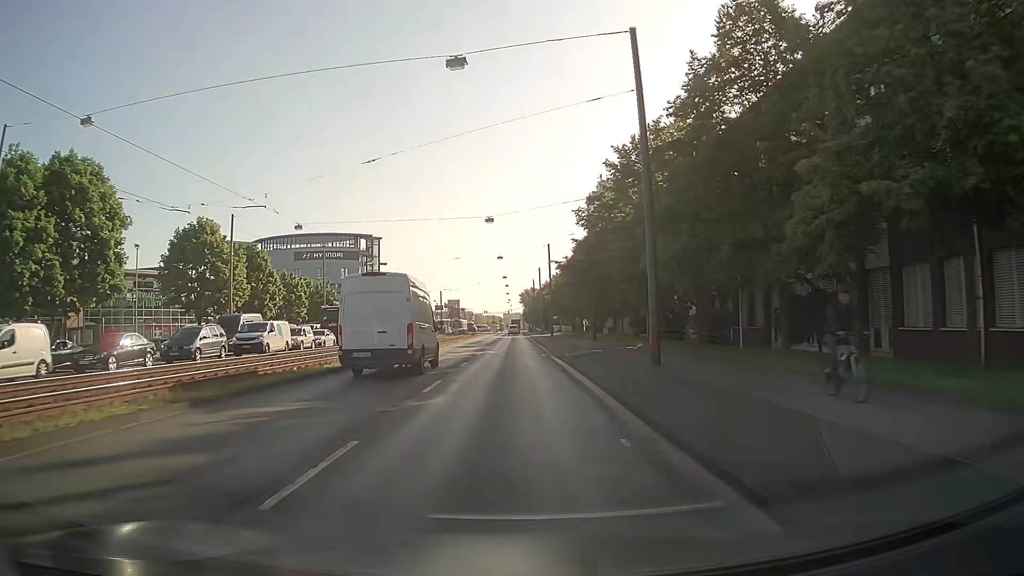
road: primary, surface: asphalt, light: Day
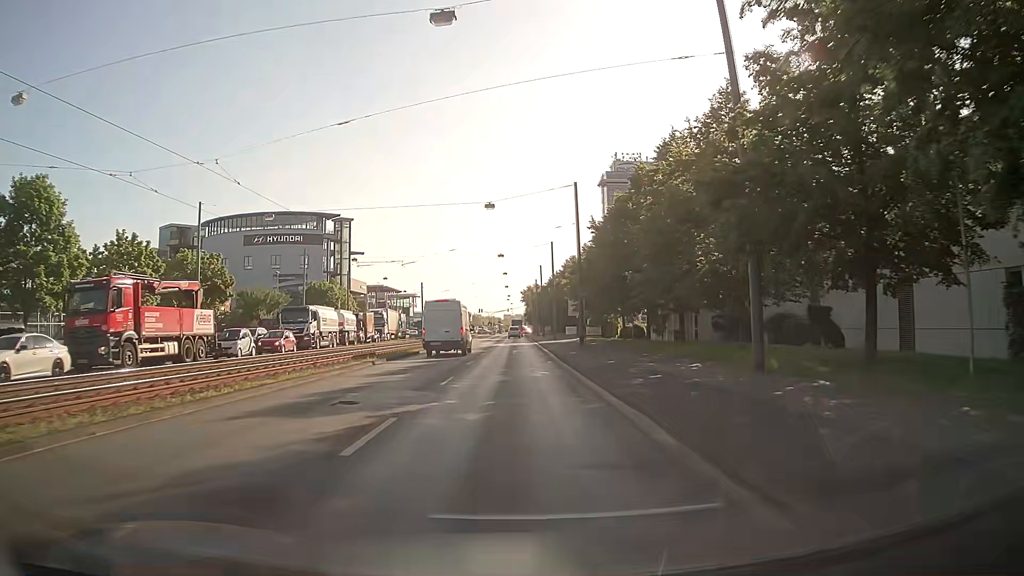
(-0.1, +34.1) m; 0°
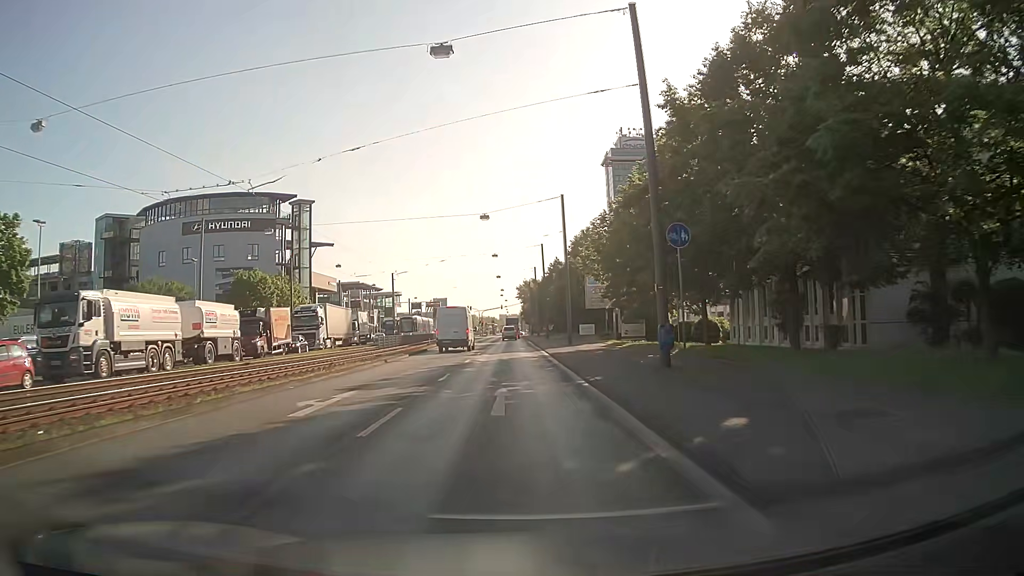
(0.0, +25.6) m; 0°
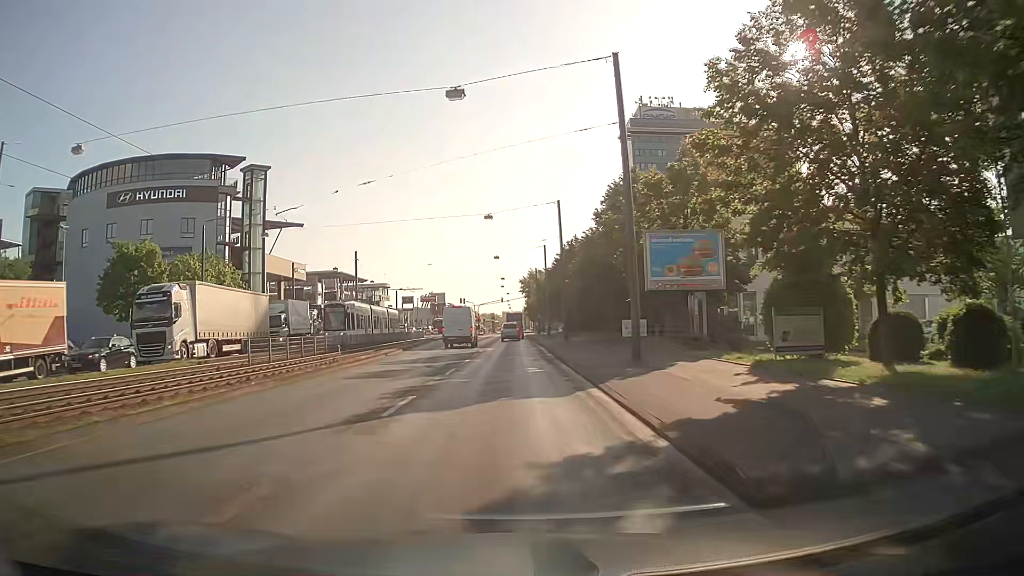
(-0.1, +25.4) m; 0°
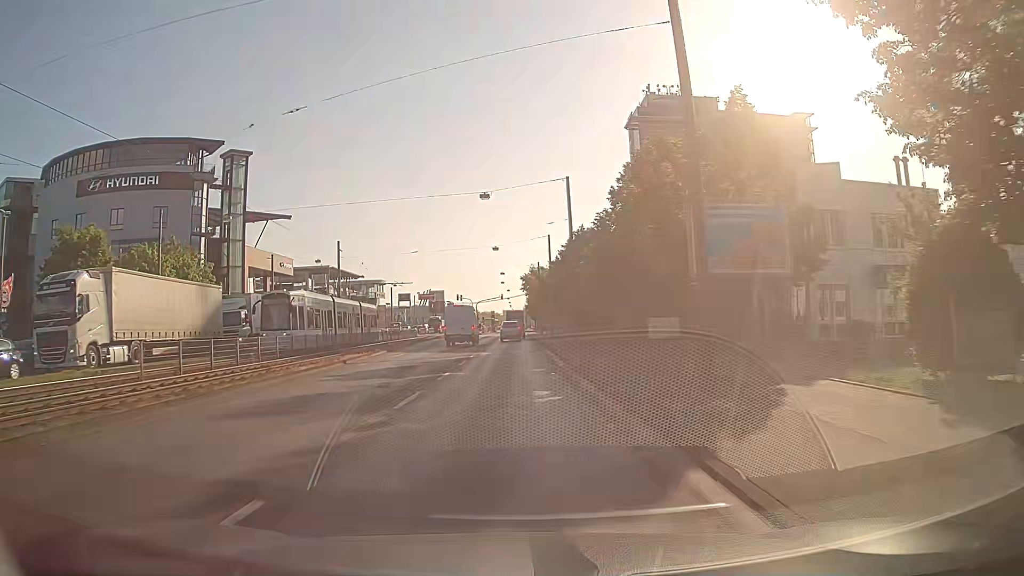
(-0.1, +8.0) m; -1°
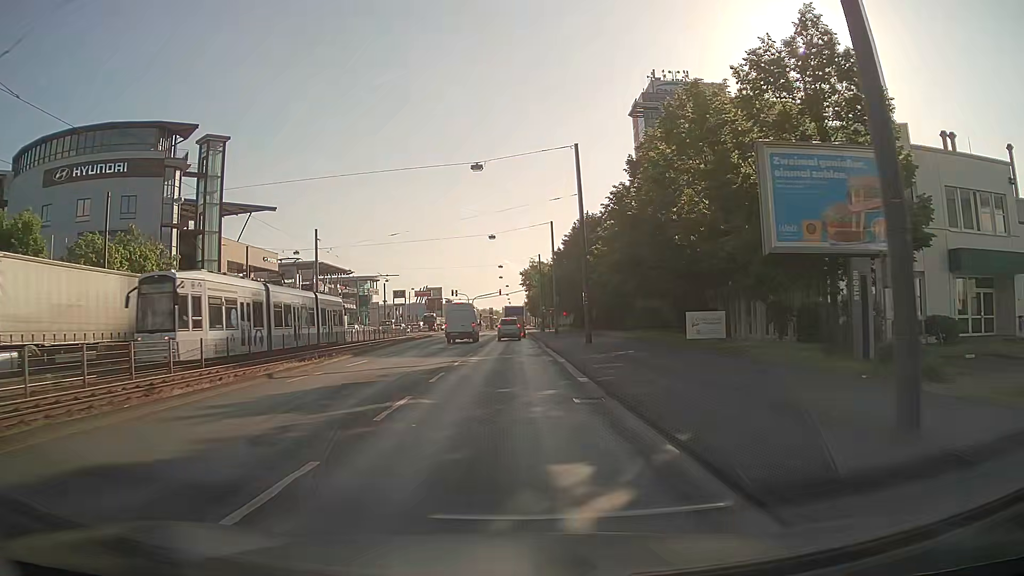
(+0.1, +7.5) m; +1°
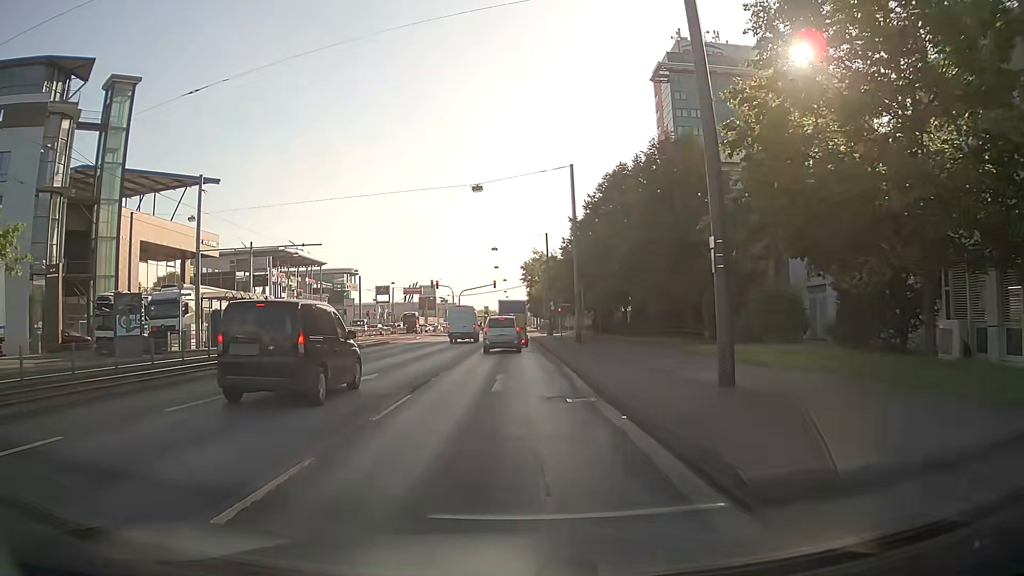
(0.0, +23.5) m; -1°
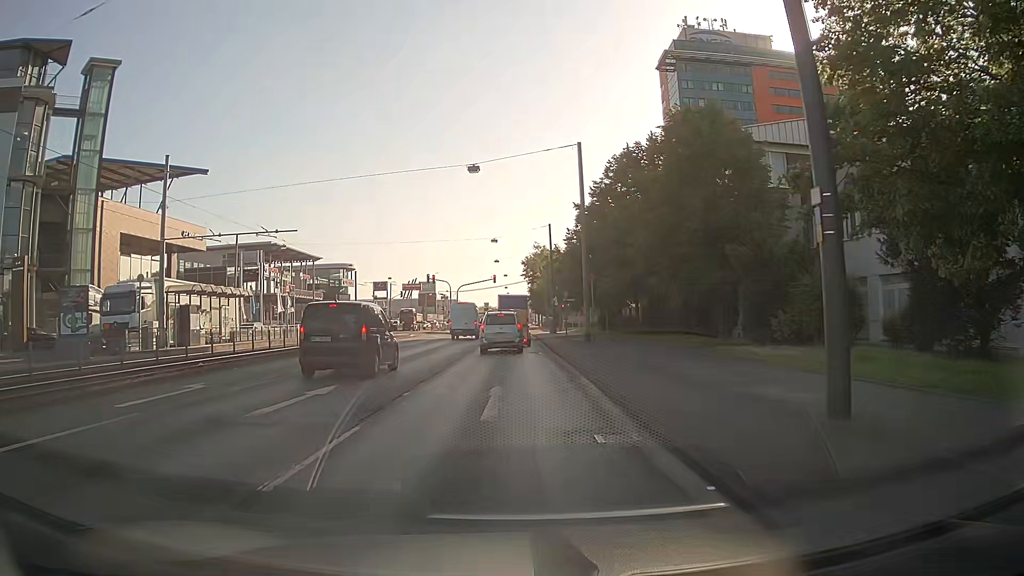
(0.0, +4.3) m; +1°
(0, +10) (0, +20) (0, +30) (0, +40) (0, +50) (0, +60) (-1, +70) (0, +80) (0, +90) (0, +100) m
